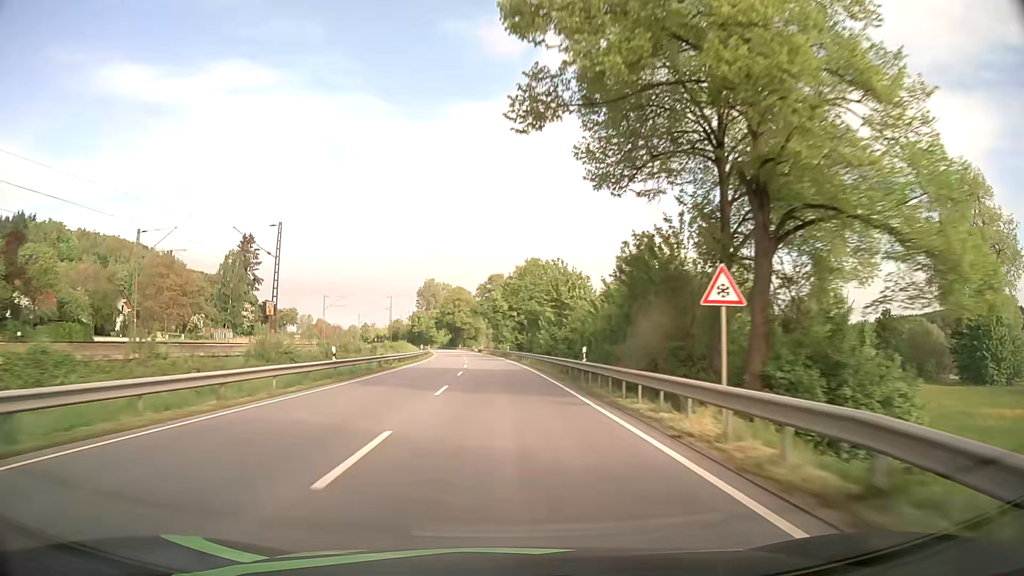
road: primary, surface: asphalt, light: Day
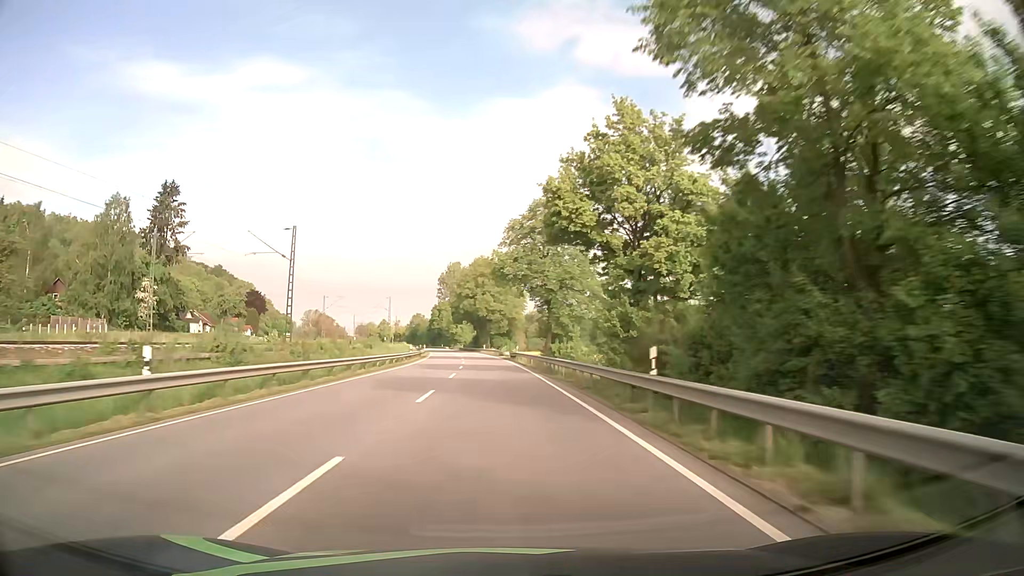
(-1.7, +64.0) m; -3°
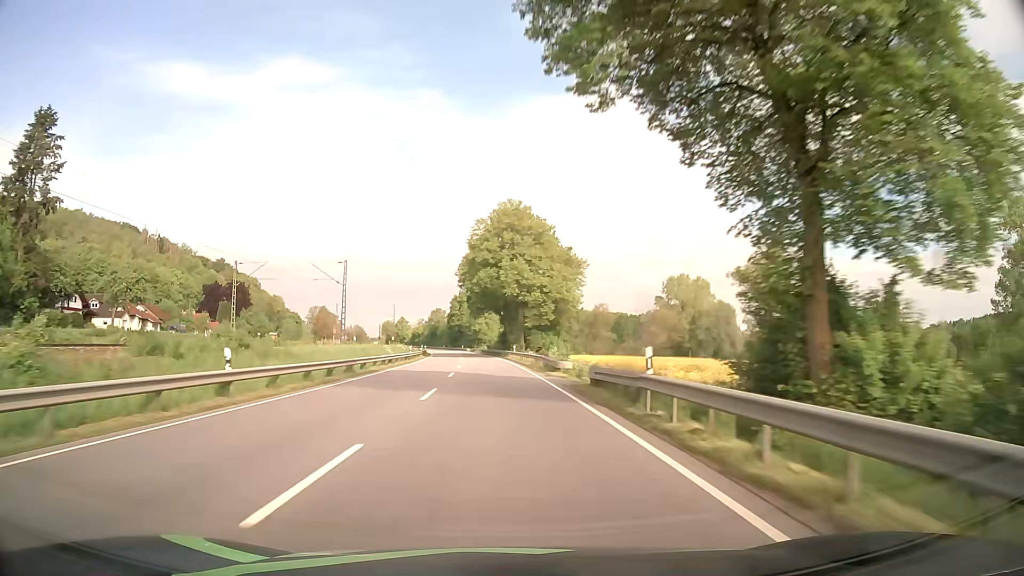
(-1.1, +48.1) m; -3°
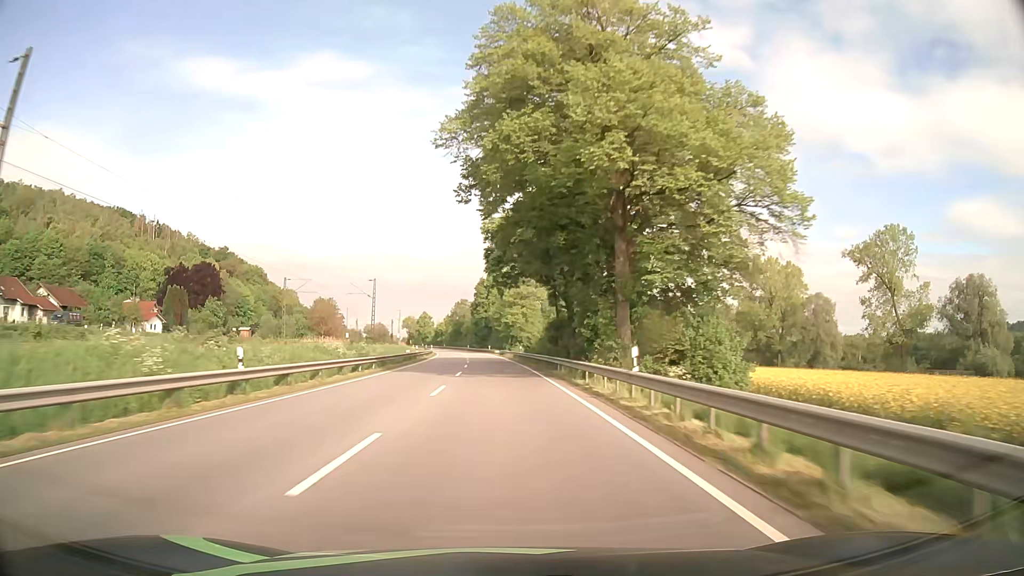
(-1.3, +48.1) m; -3°
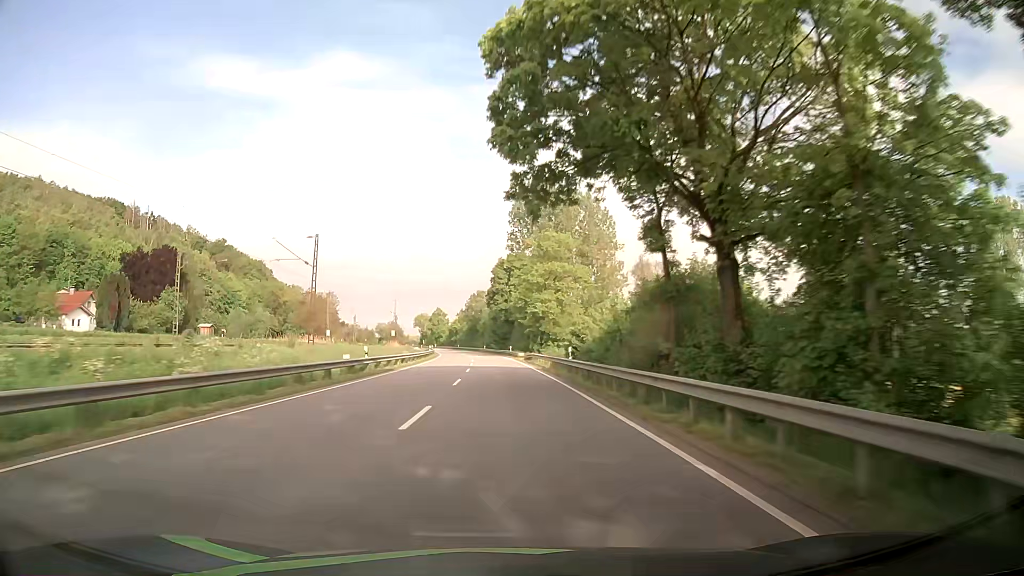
(-0.5, +32.1) m; -2°
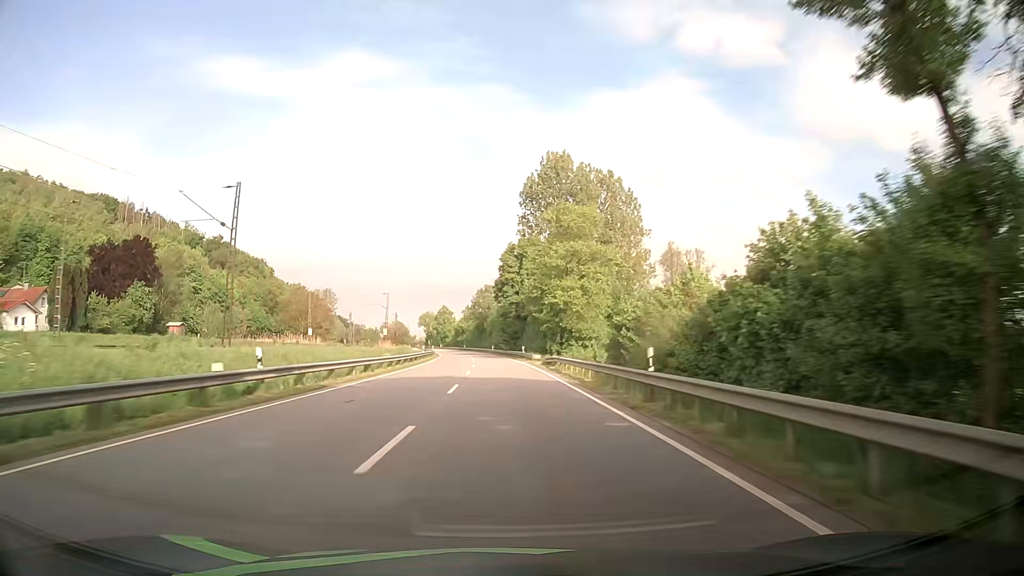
(-0.2, +16.0) m; -1°
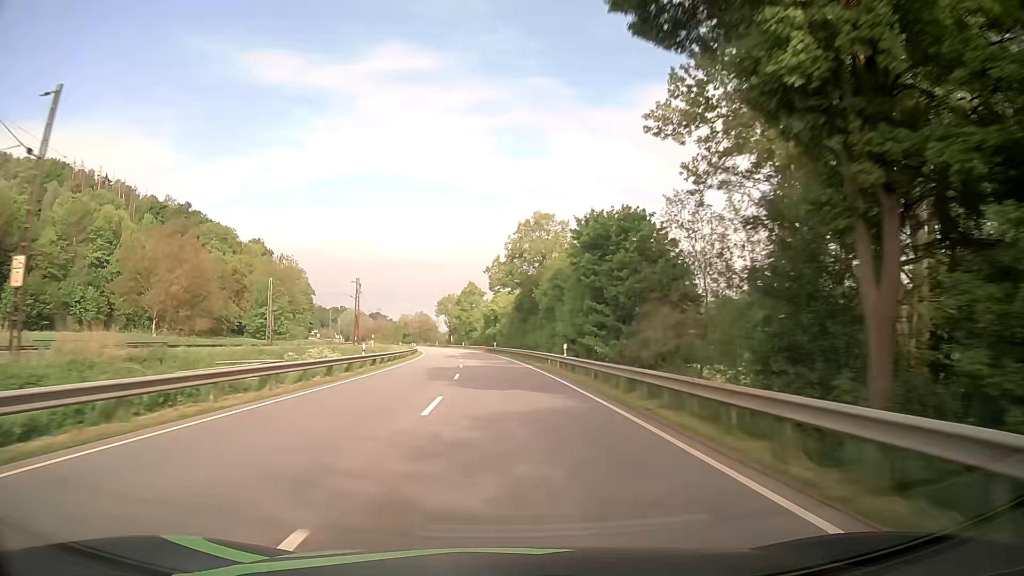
(-2.4, +80.1) m; -4°
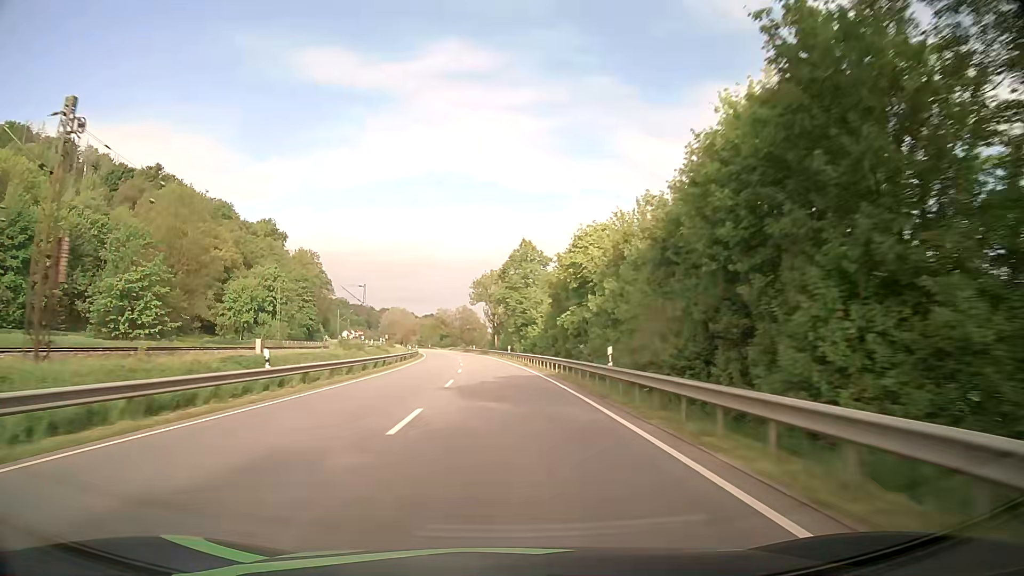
(-2.6, +64.0) m; -5°
(0, +10) (0, +20) (-1, +30) (-1, +40) (-2, +50) (-2, +60) (-3, +70) (-4, +80) (-5, +90) (-7, +100) m
